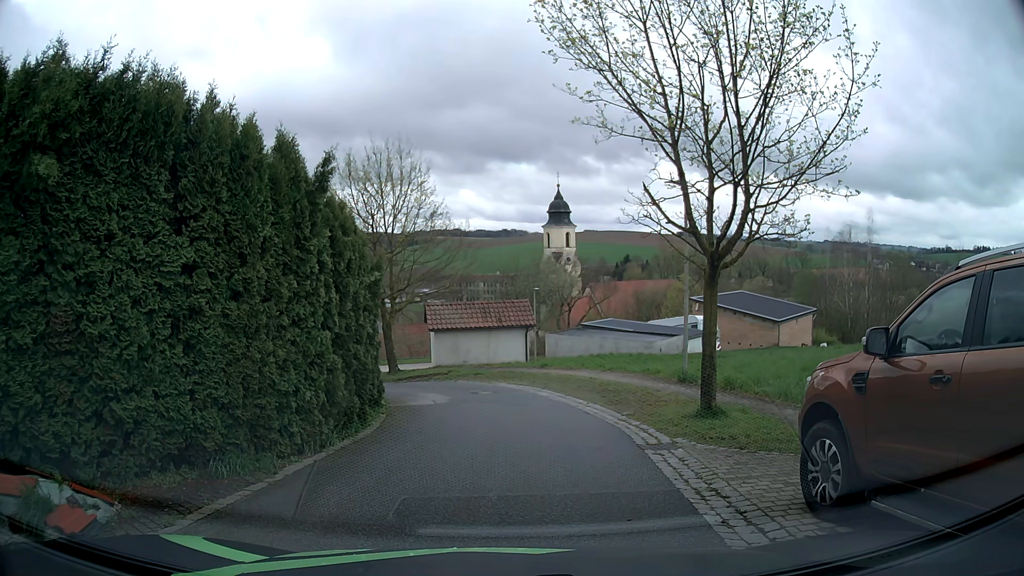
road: residential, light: Day
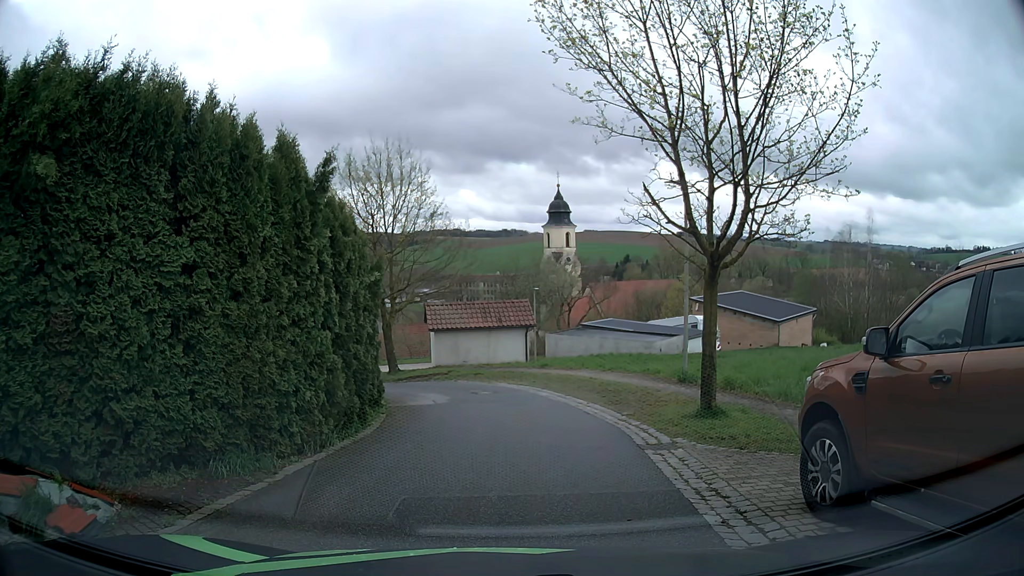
(0.0, 0.0) m; 0°
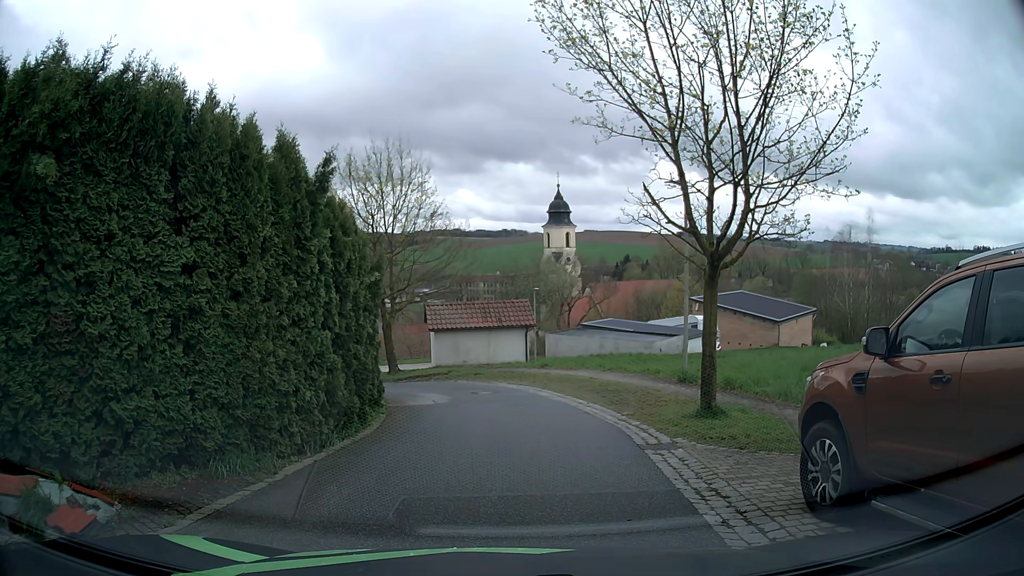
(0.0, 0.0) m; 0°
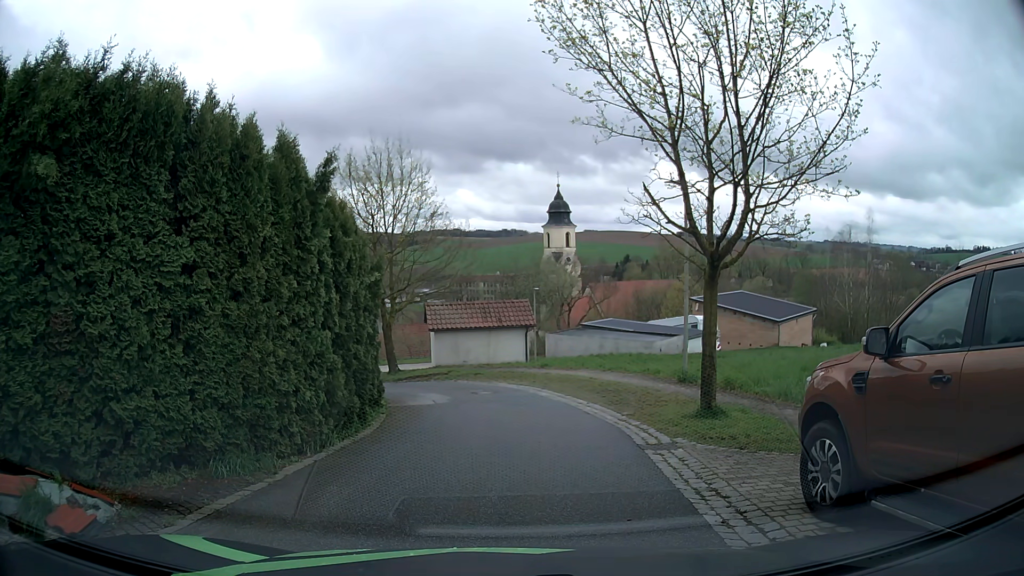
(0.0, 0.0) m; 0°
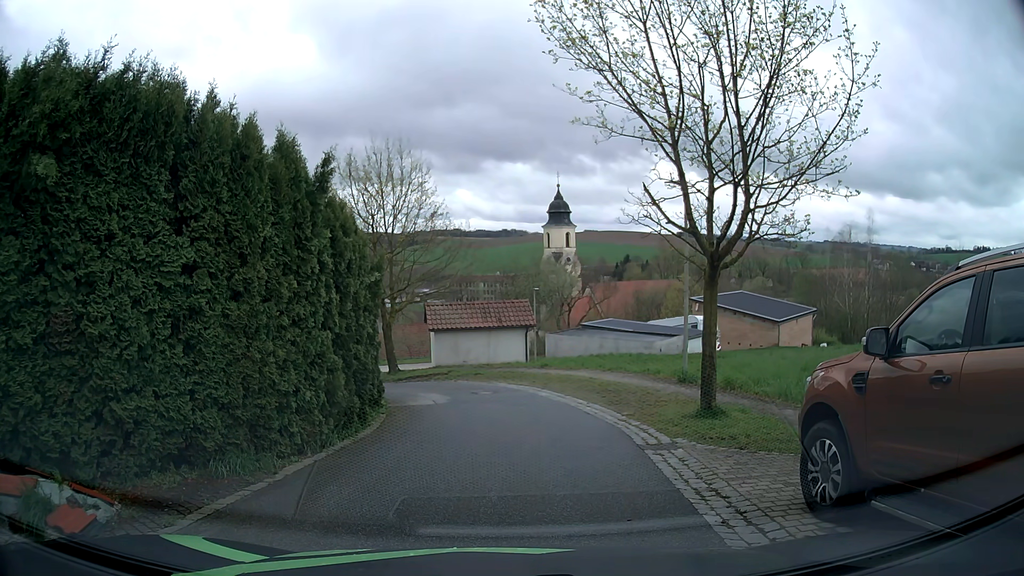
(0.0, 0.0) m; 0°
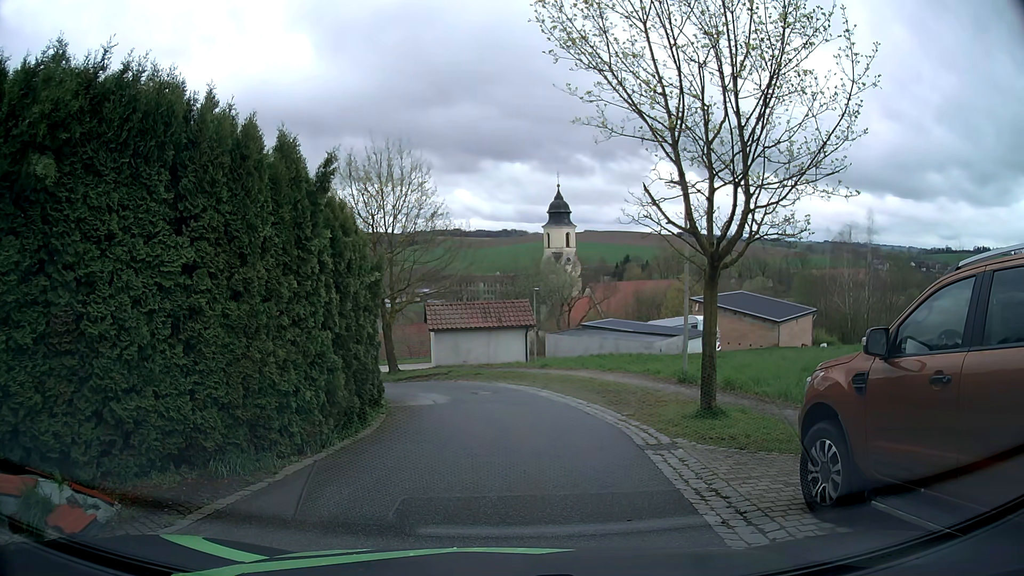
(0.0, 0.0) m; 0°
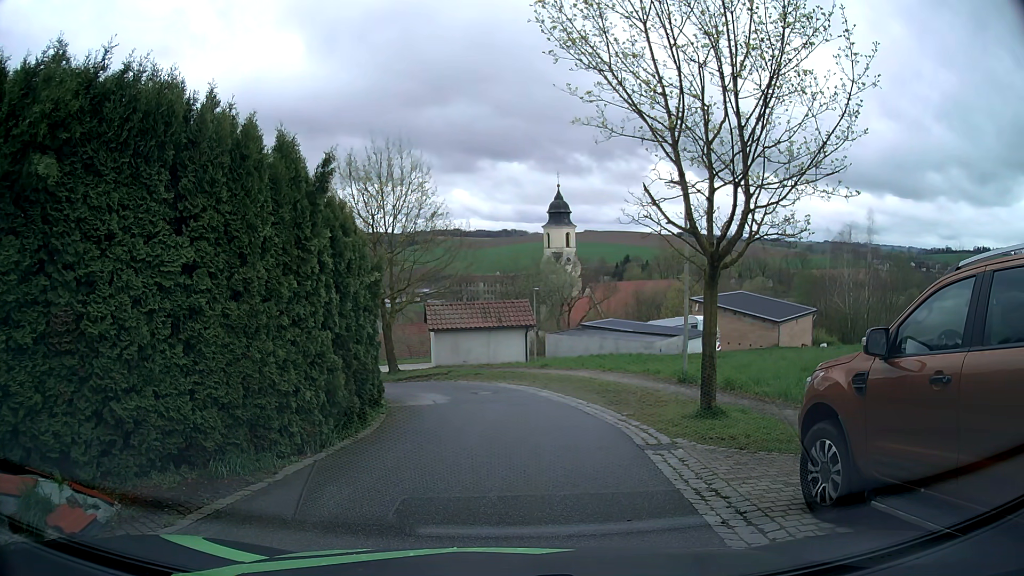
(0.0, 0.0) m; 0°
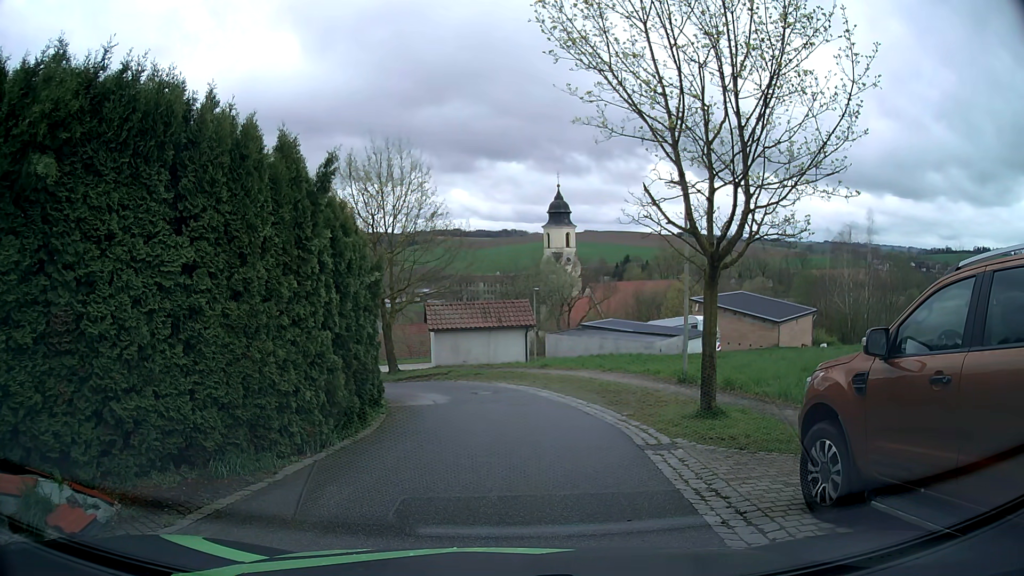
(0.0, 0.0) m; 0°
(+1, +10) (0, +20) (-7, +27) (-17, +26) (-26, +21) (-33, +15) (-41, +8) (-49, +2) (-56, -5) (-64, -12) m
